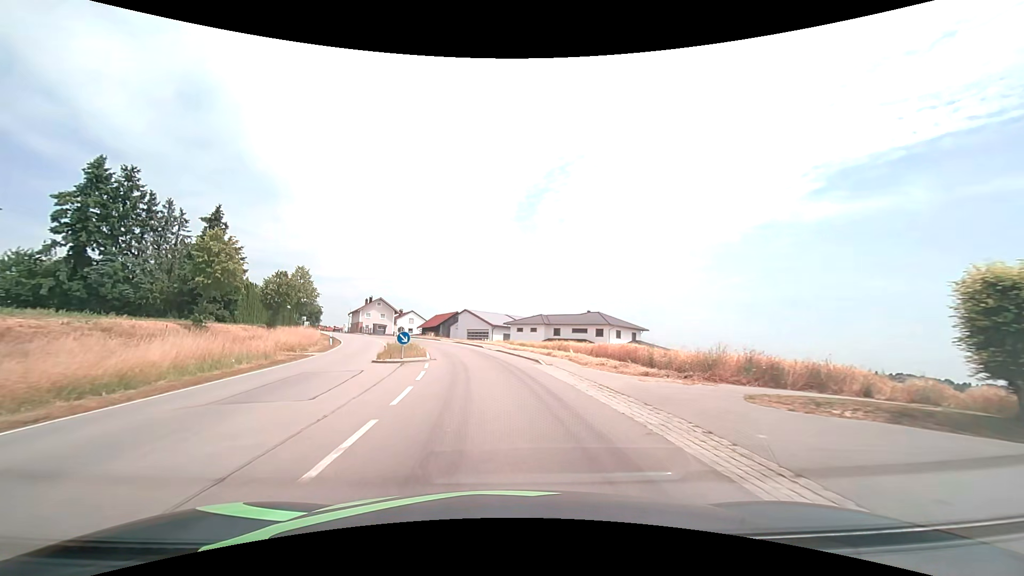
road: secondary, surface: asphalt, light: Day
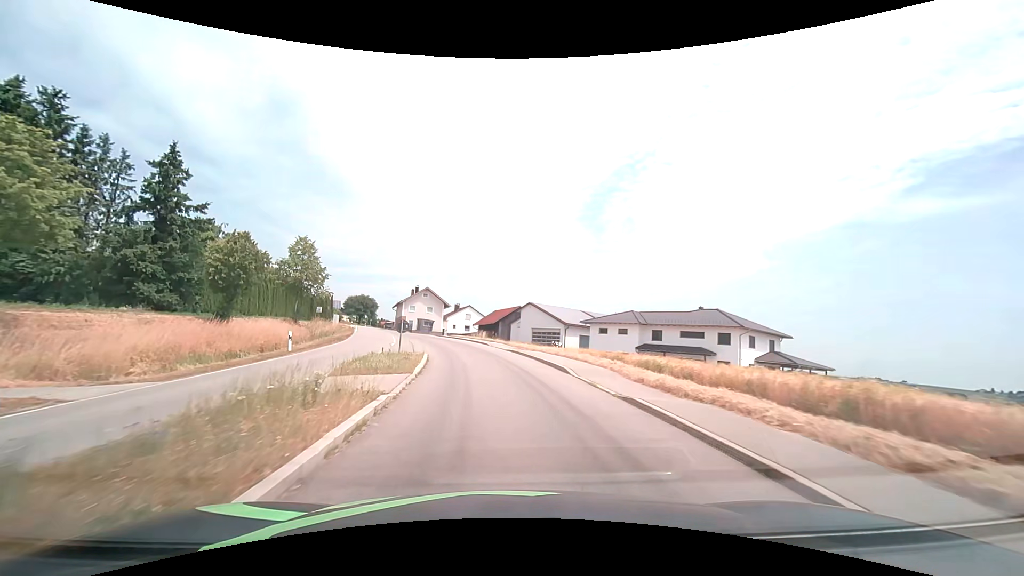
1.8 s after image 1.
(-1.4, +21.5) m; -8°
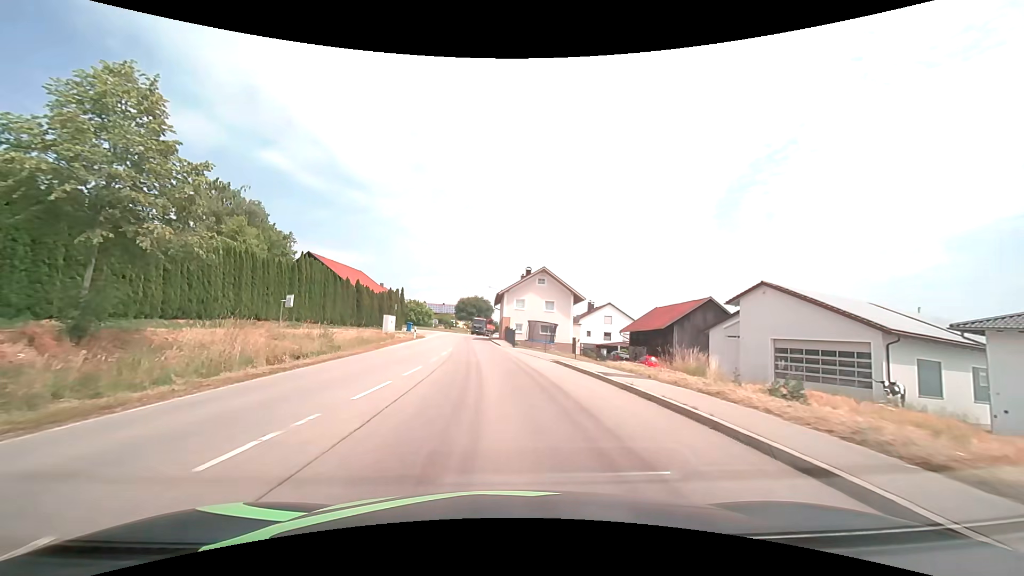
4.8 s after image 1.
(-4.3, +36.8) m; -14°
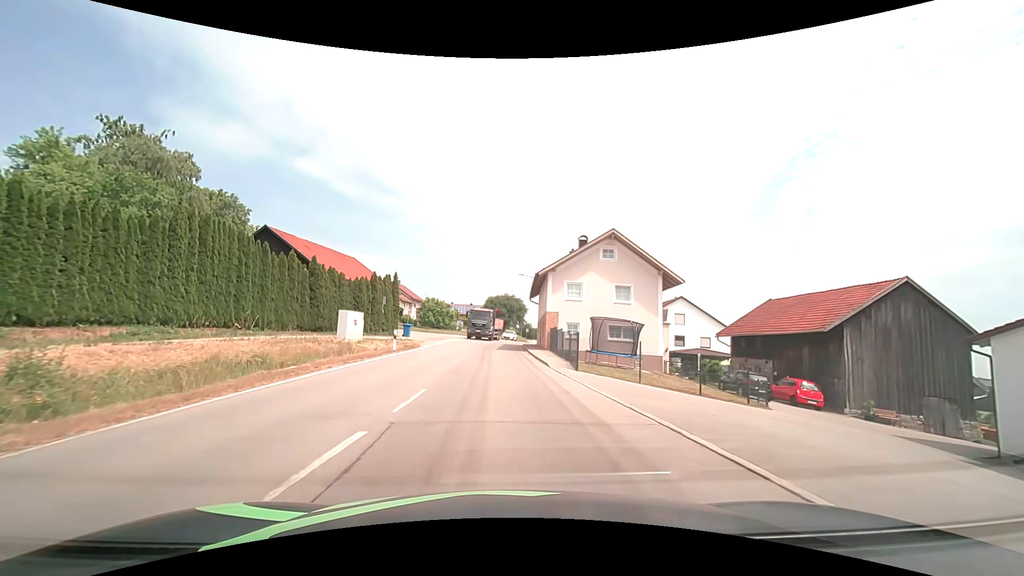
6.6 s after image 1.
(-0.7, +19.5) m; -4°
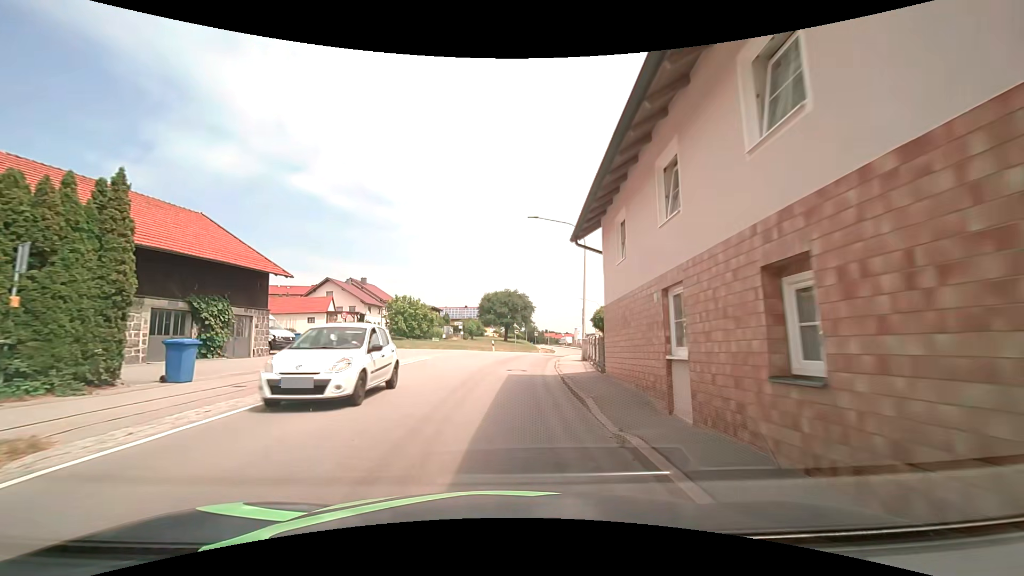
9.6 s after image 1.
(+0.1, +29.1) m; 0°
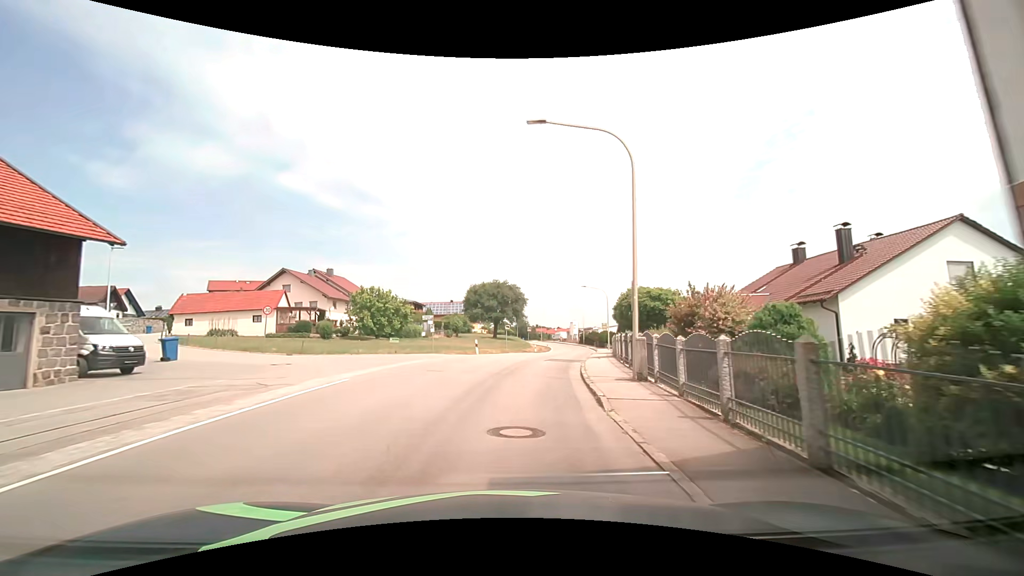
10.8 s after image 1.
(0.0, +11.7) m; +1°
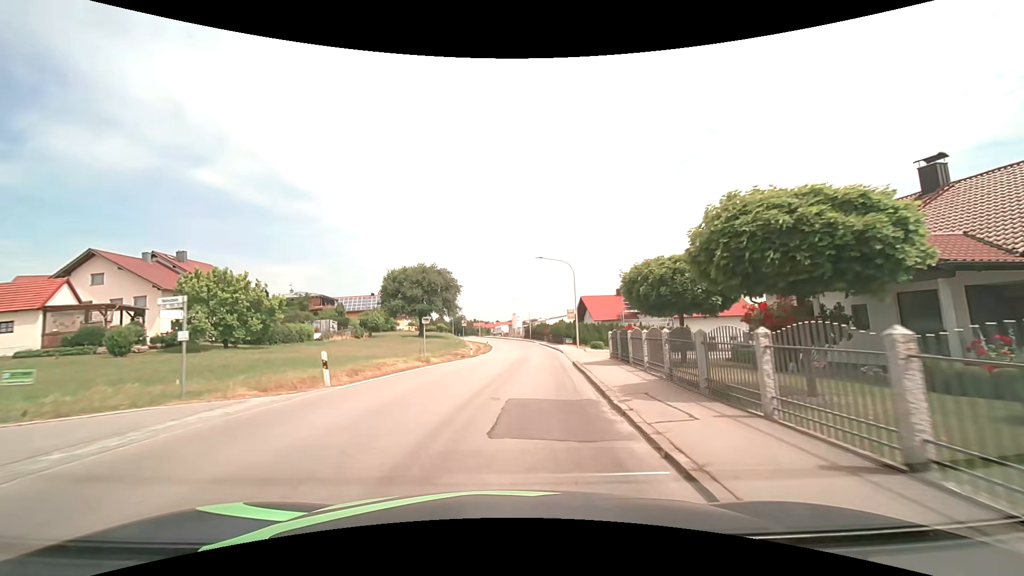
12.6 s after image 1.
(+1.0, +18.7) m; +7°
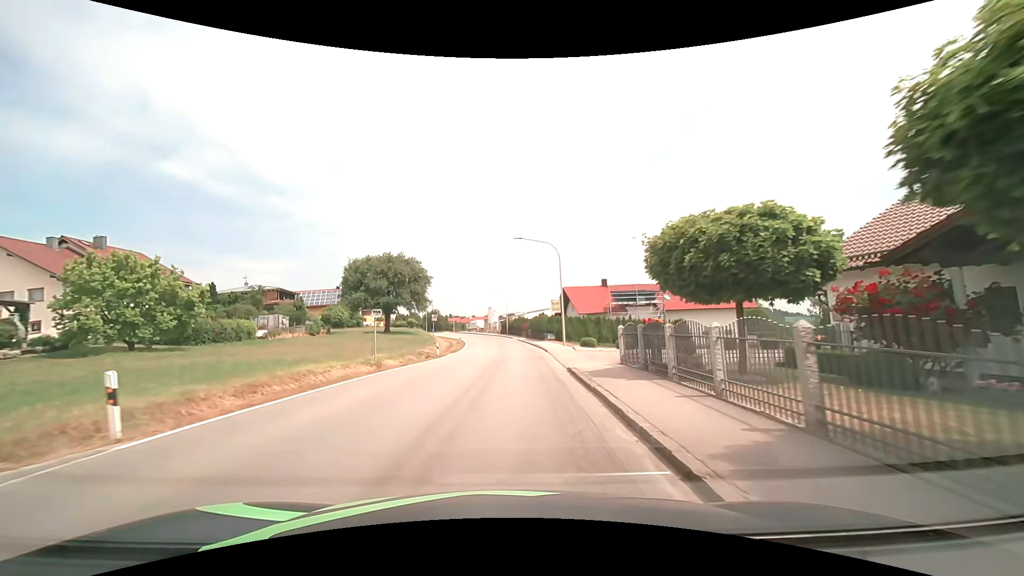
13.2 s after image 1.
(+0.1, +6.4) m; +2°
(0, +10) (0, +20) (+1, +30) (+1, +40) (0, +50) (0, +60) (-1, +70) (-2, +80) (-4, +90) (-7, +99) m
